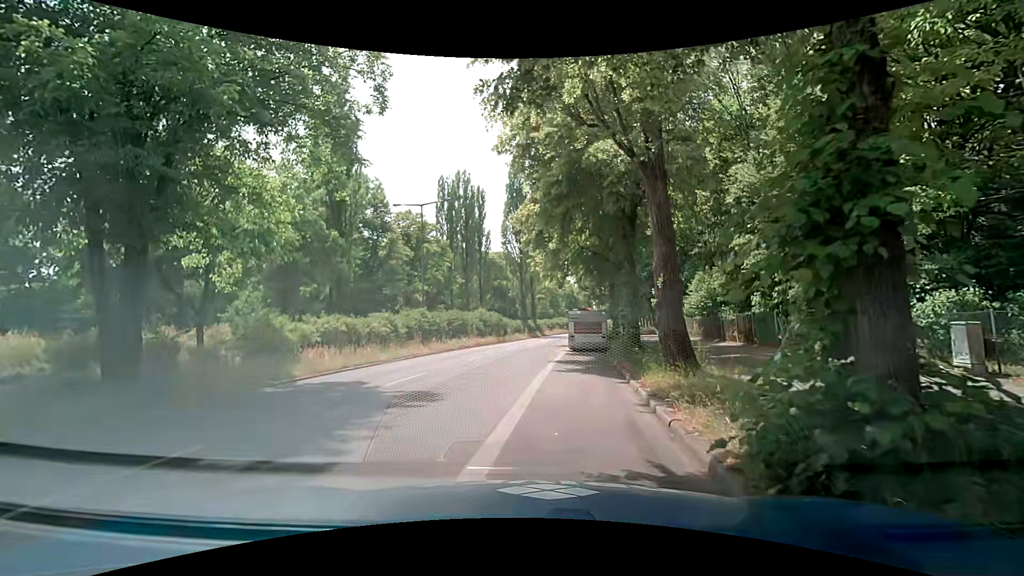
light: Day
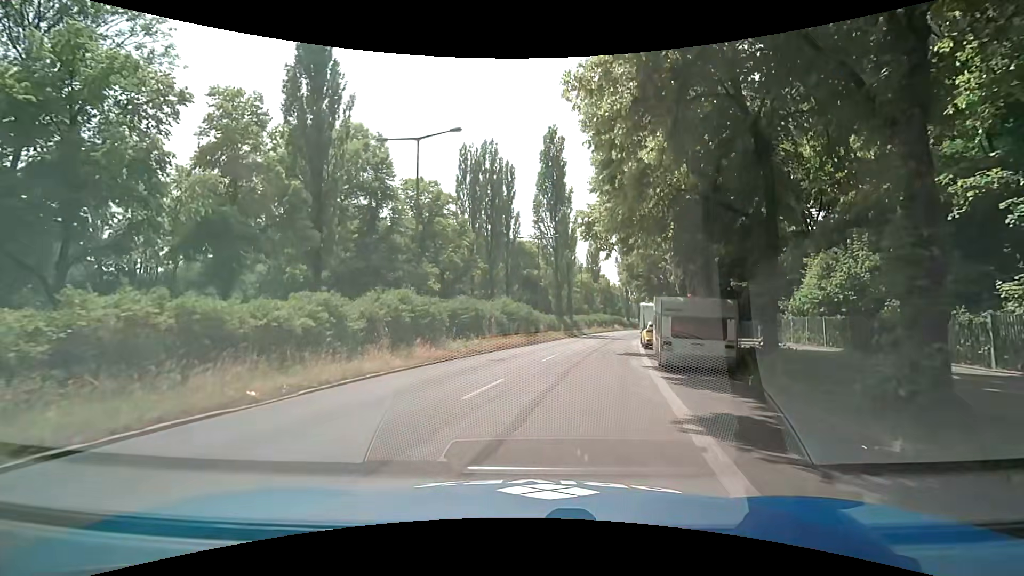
(-0.4, +12.8) m; -3°
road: secondary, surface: asphalt
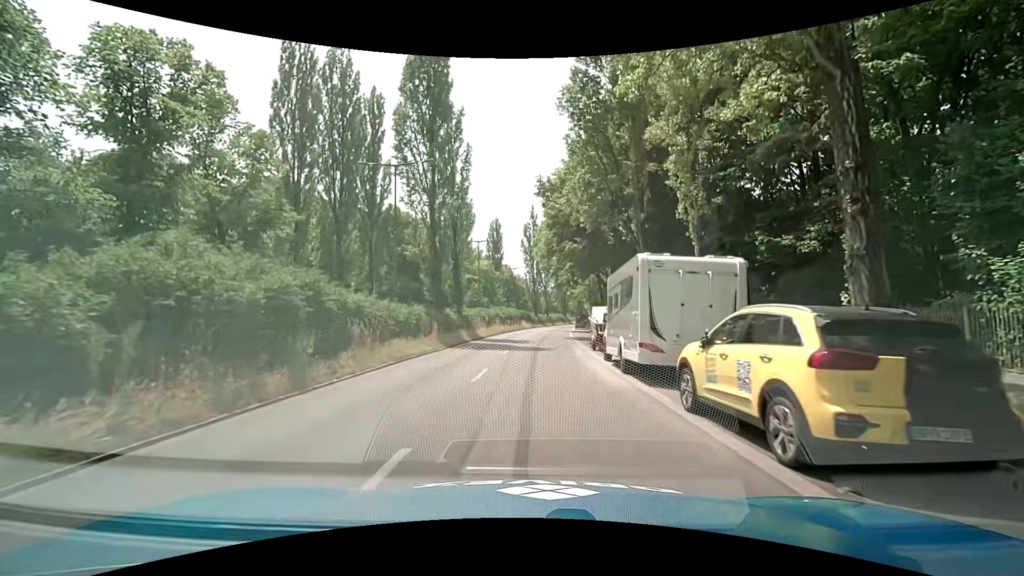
(+3.2, +24.3) m; +12°
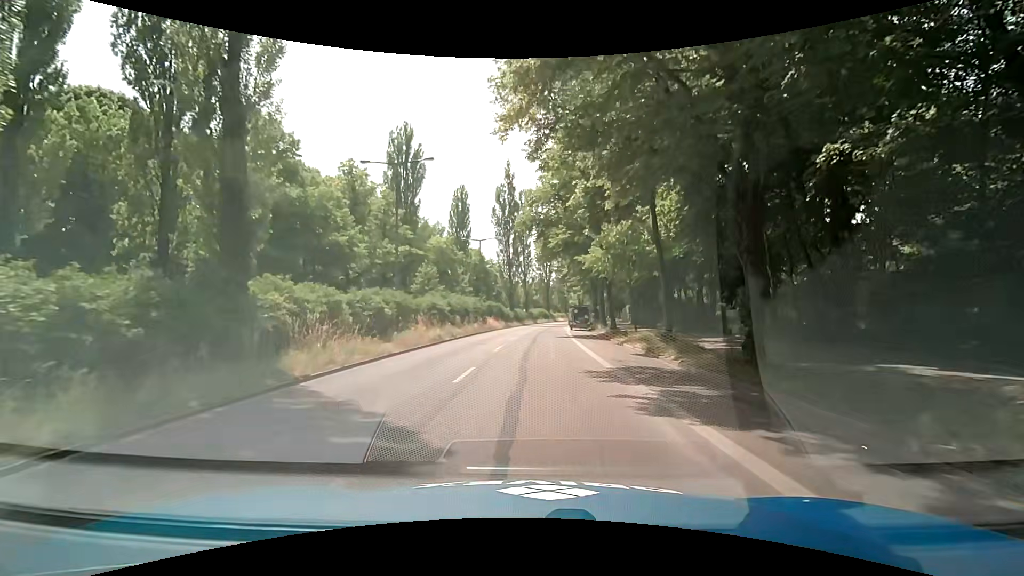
(+0.5, +28.1) m; +2°
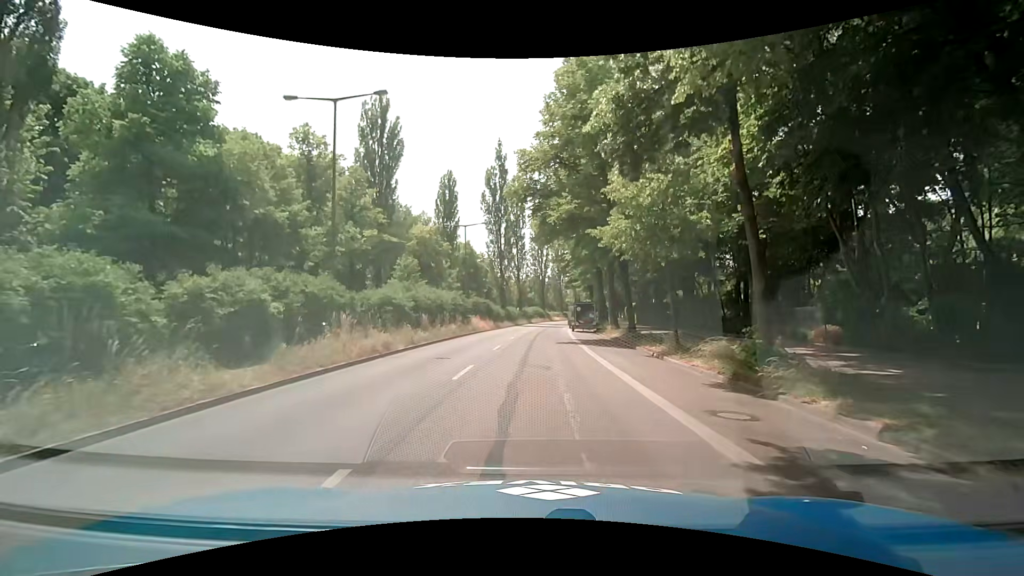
(+0.1, +8.5) m; 0°
